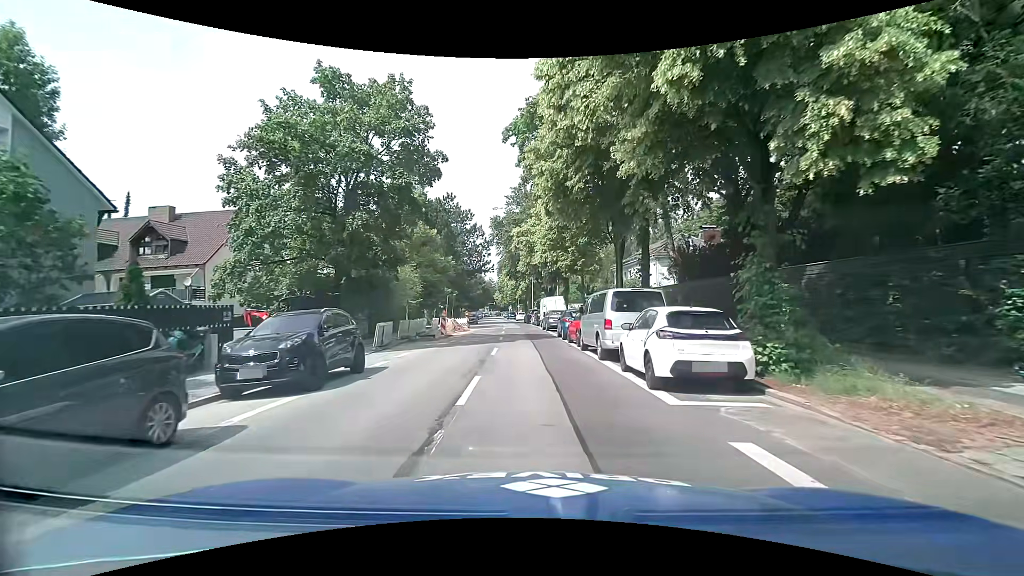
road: secondary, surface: asphalt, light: Day
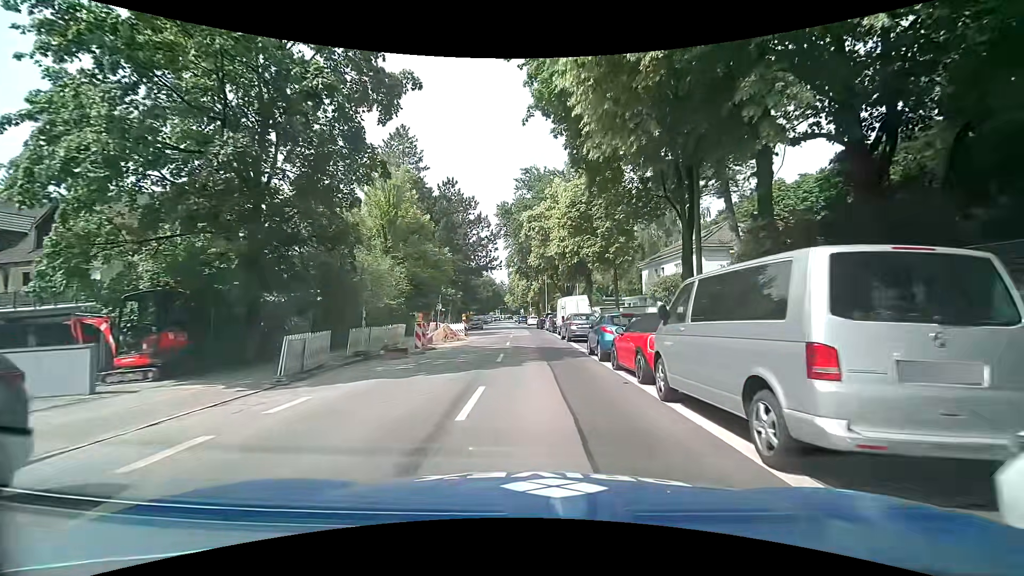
(-0.3, +9.3) m; -2°
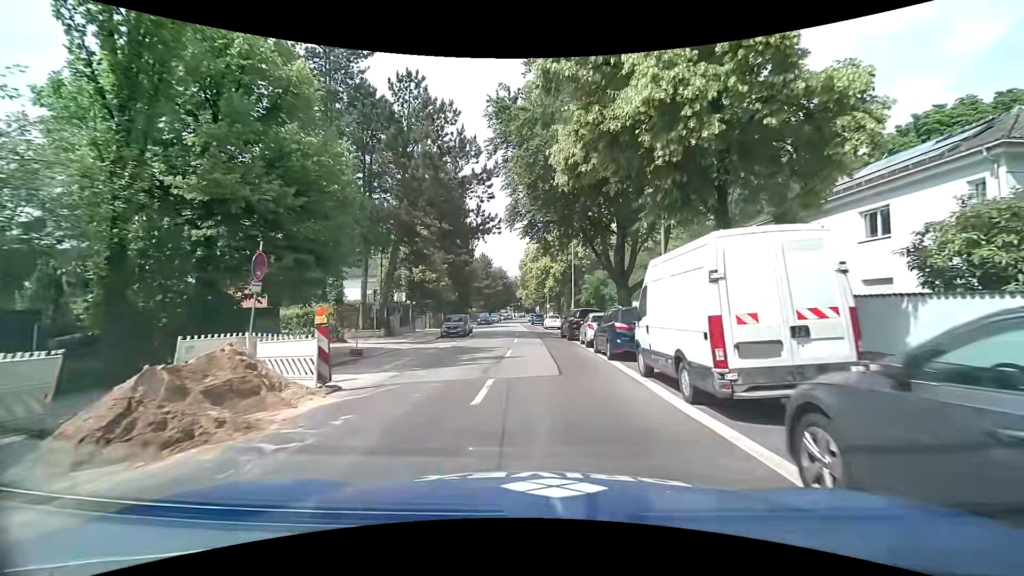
(-0.4, +24.9) m; -2°
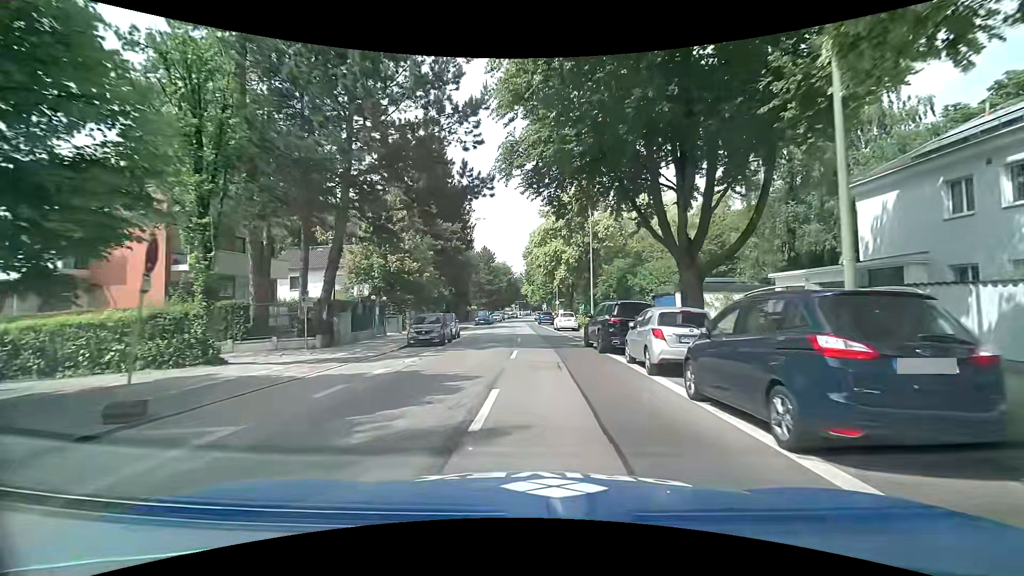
(-0.1, +10.5) m; -2°
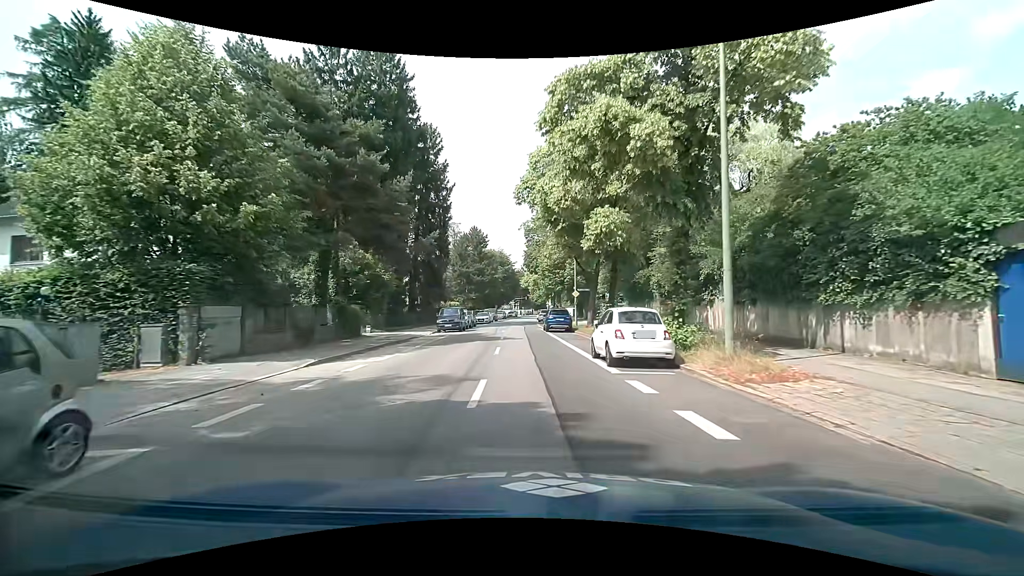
(+0.6, +25.9) m; +1°
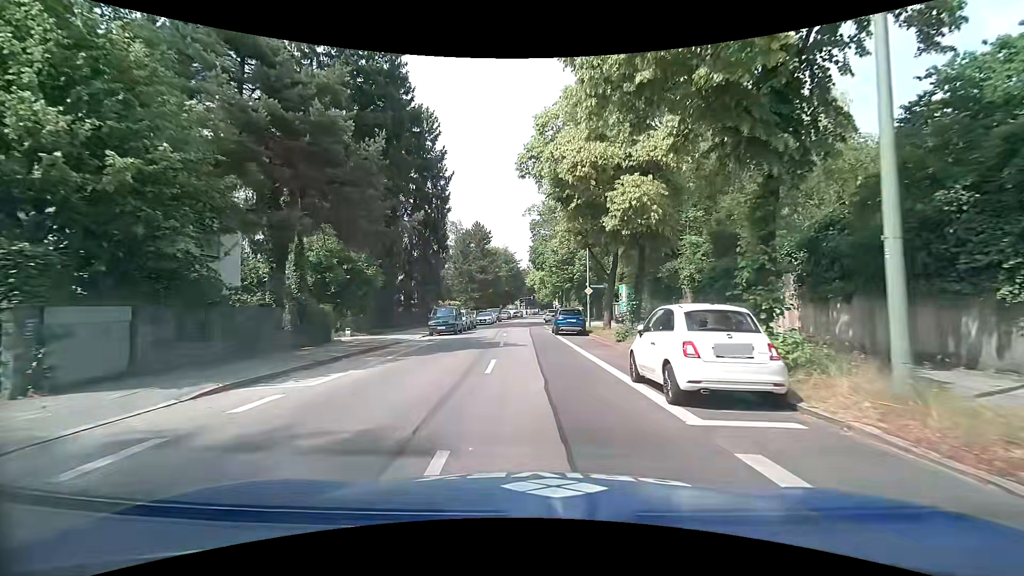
(-0.1, +5.1) m; -1°
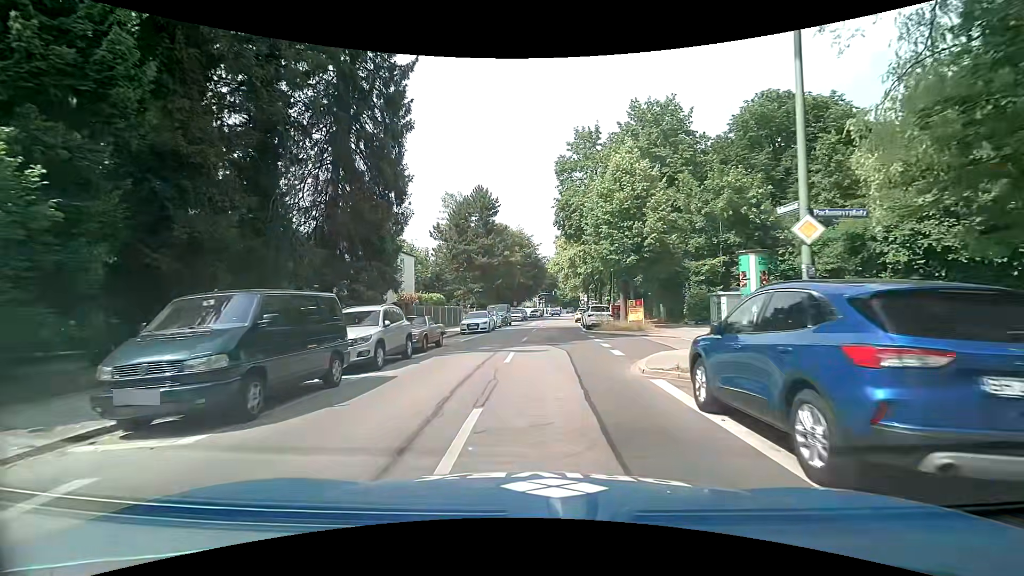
(-0.9, +25.6) m; -2°
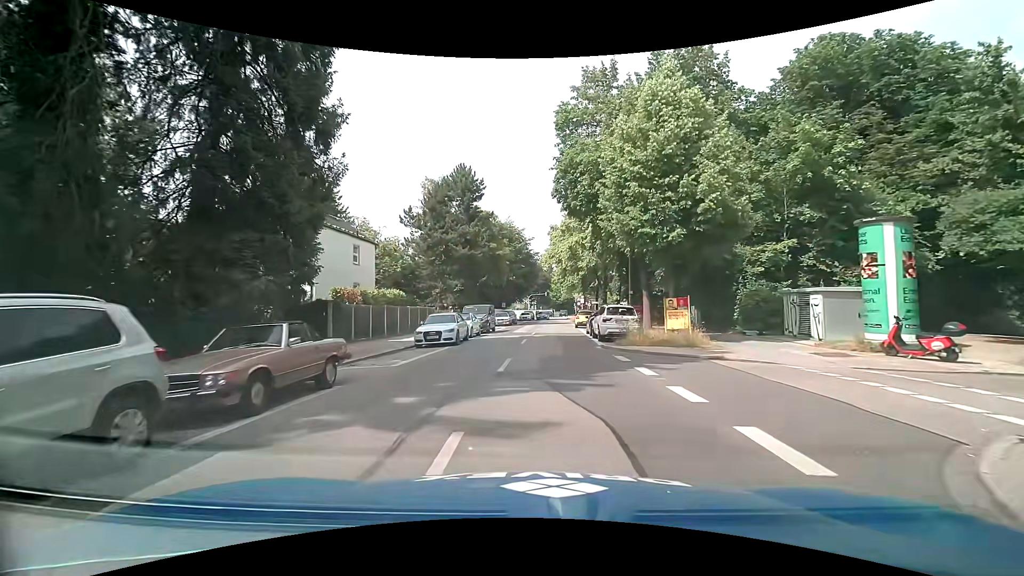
(0.0, +10.3) m; +2°
(0, +10) (0, +20) (+1, +30) (+1, +40) (+1, +50) (+1, +60) (+2, +70) (+2, +80) (+3, +90) (+3, +100) m
